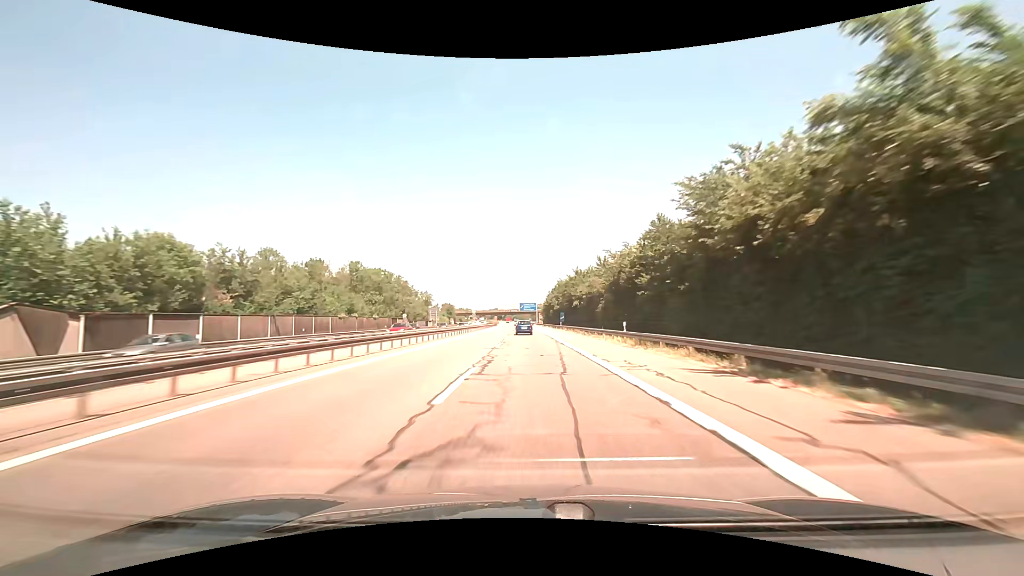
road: motorway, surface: asphalt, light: Day
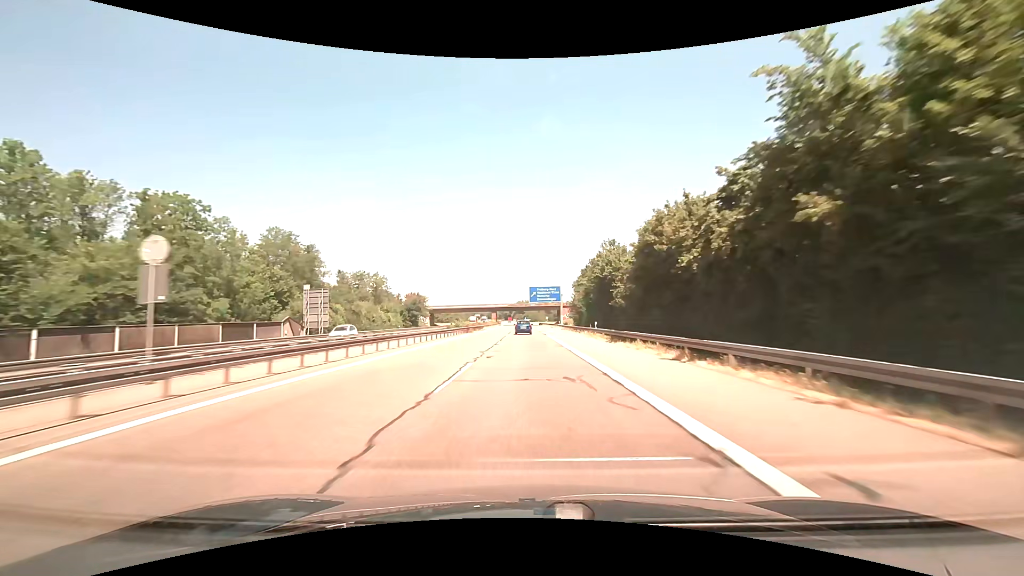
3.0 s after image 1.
(-1.0, +88.1) m; -1°
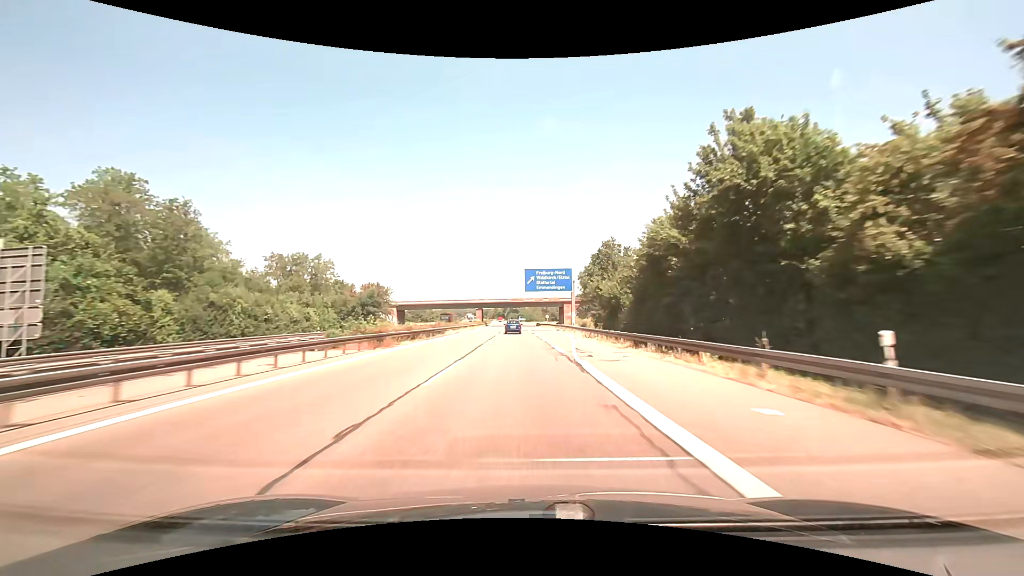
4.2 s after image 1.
(0.0, +34.8) m; 0°
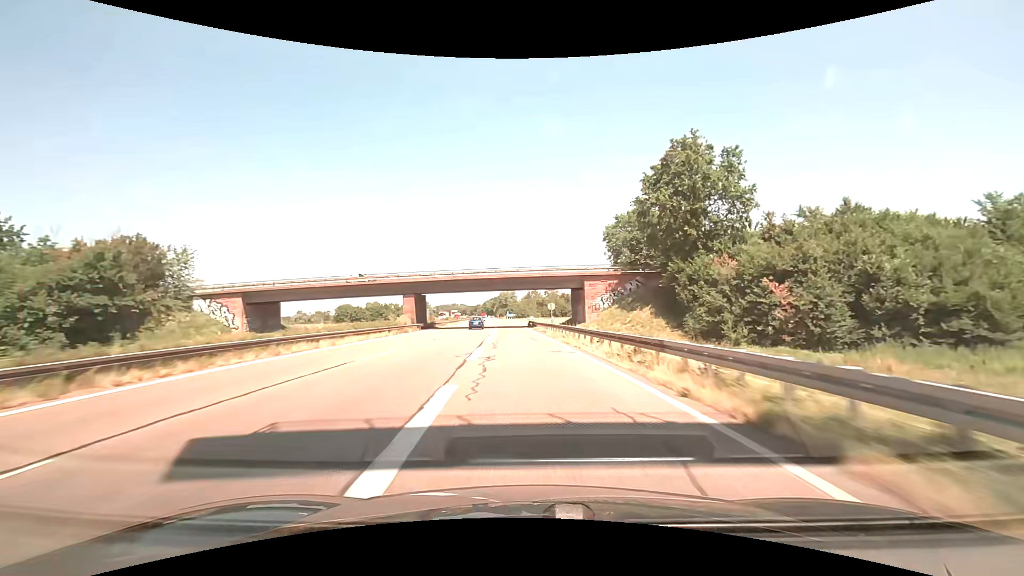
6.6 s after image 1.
(+1.7, +64.4) m; +1°
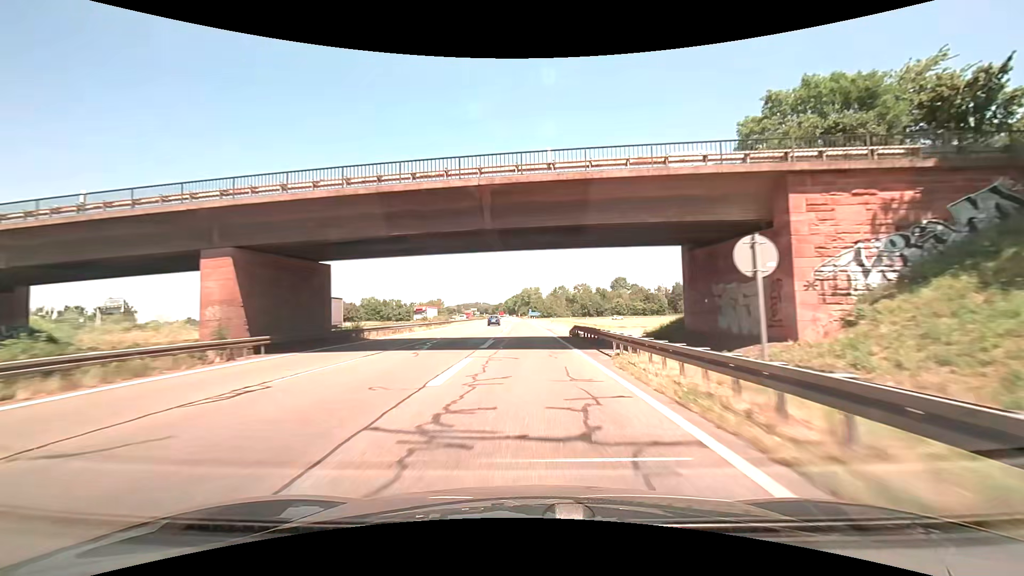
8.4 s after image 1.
(-1.3, +41.3) m; -3°
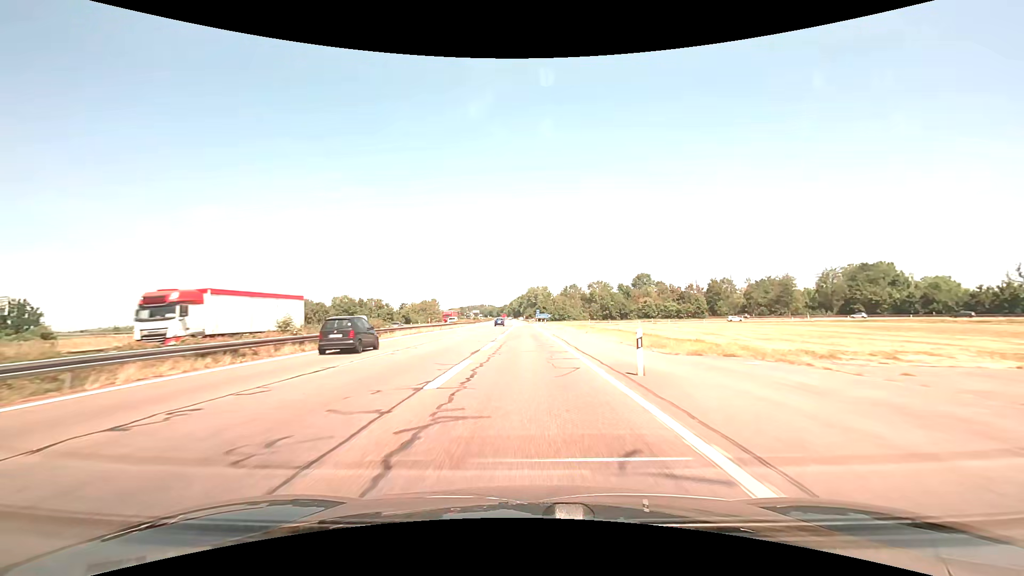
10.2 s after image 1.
(0.0, +35.6) m; 0°
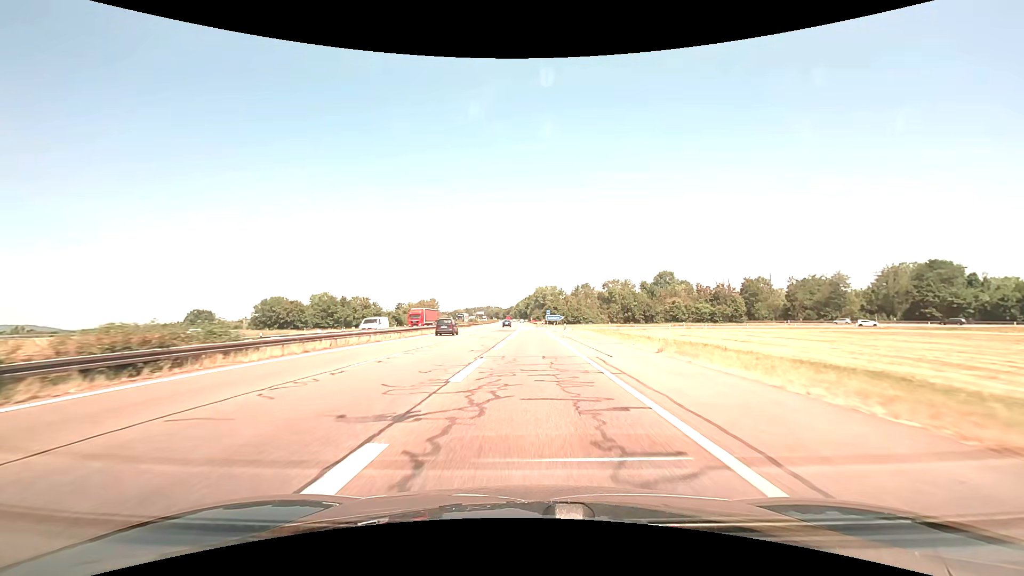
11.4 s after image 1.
(-0.3, +22.3) m; -1°
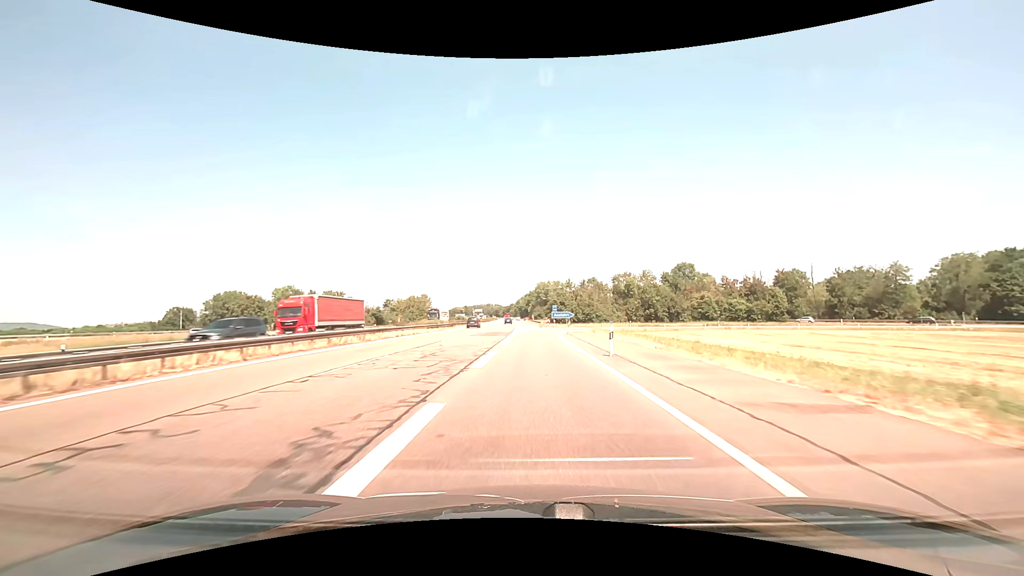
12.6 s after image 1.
(0.0, +21.4) m; 0°
(0, +10) (0, +20) (0, +30) (+1, +40) (+1, +50) (+3, +60) (+7, +69) (+11, +78) (+18, +86) (+25, +92) m
